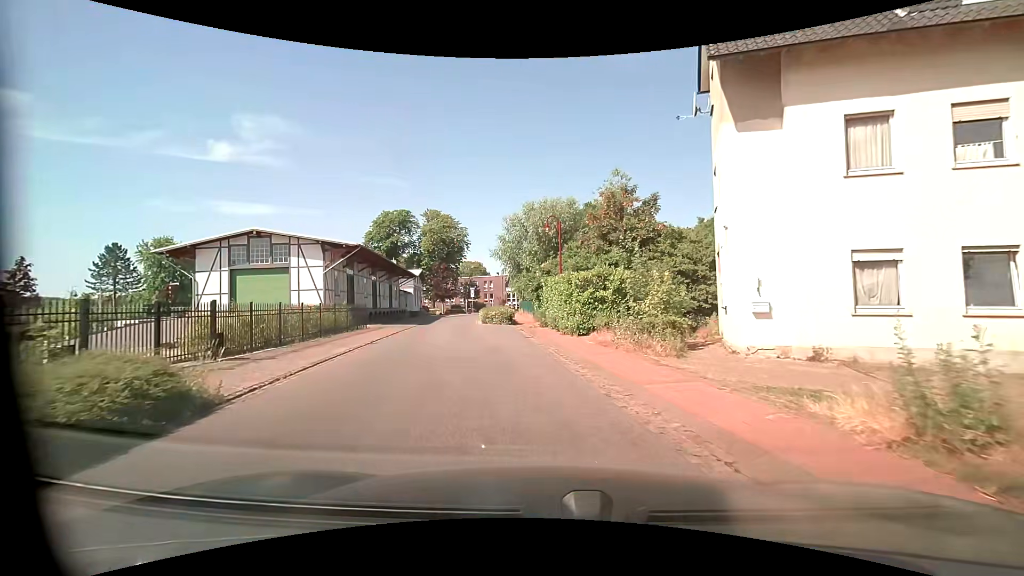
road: residential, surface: asphalt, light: Day
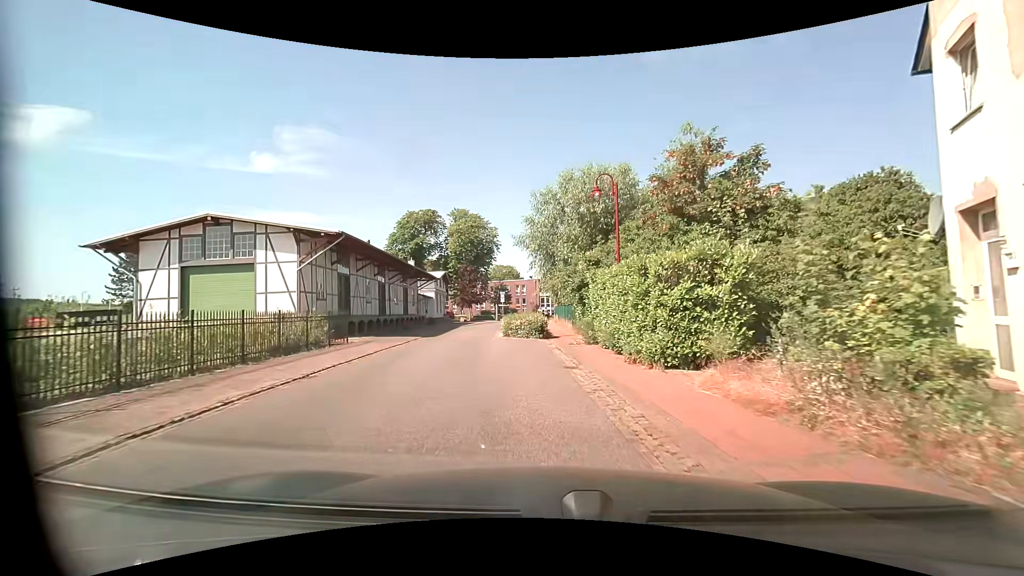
(-0.2, +7.9) m; -3°
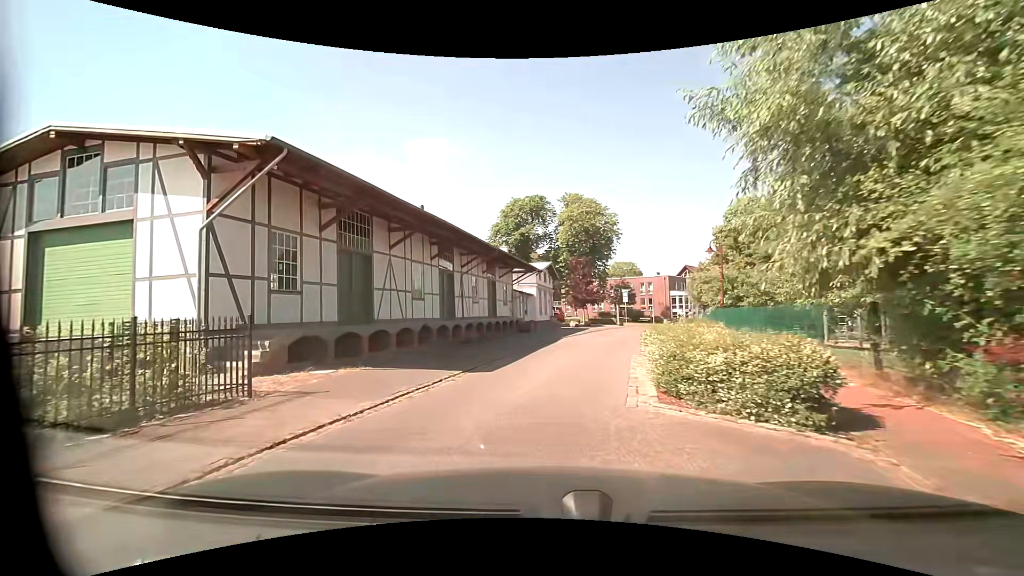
(-1.2, +13.9) m; -13°
(-1, +10) (+1, +20) (+3, +30) (+5, +39) (+9, +49) (+13, +58) (+18, +66) (+24, +75) (+29, +83) (+35, +91) m
